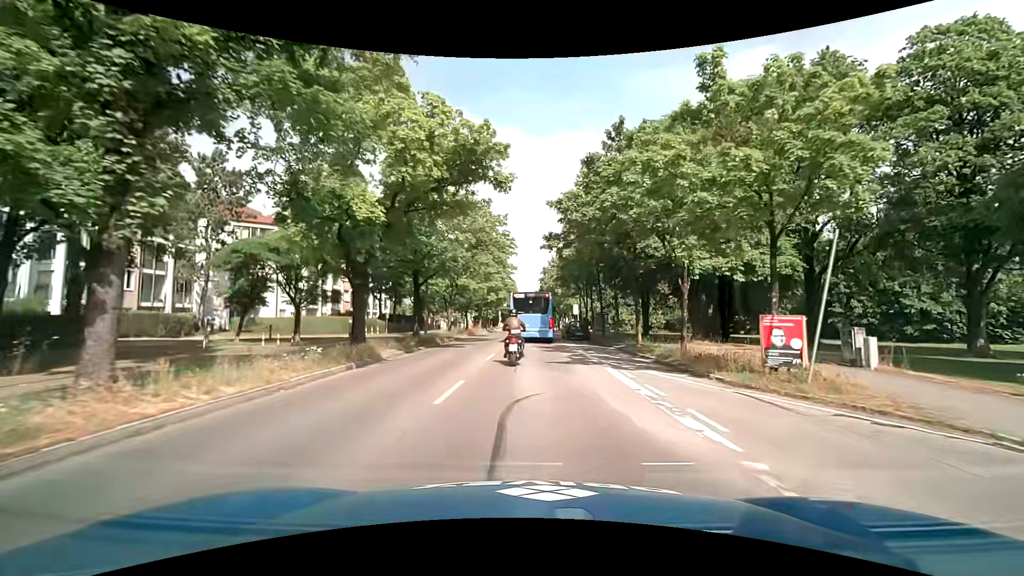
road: tertiary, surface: asphalt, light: Day
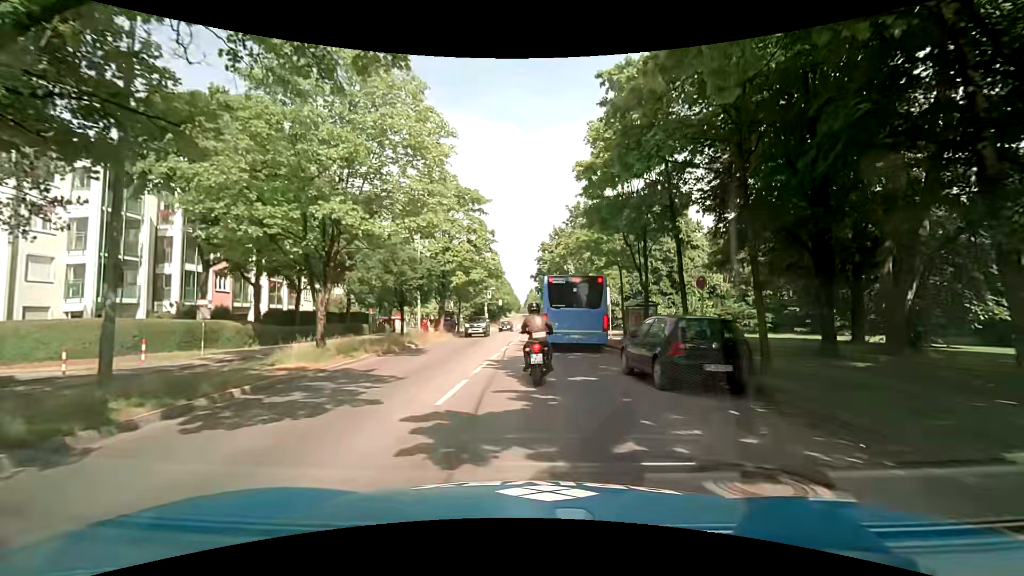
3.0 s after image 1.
(0.0, +26.4) m; +1°
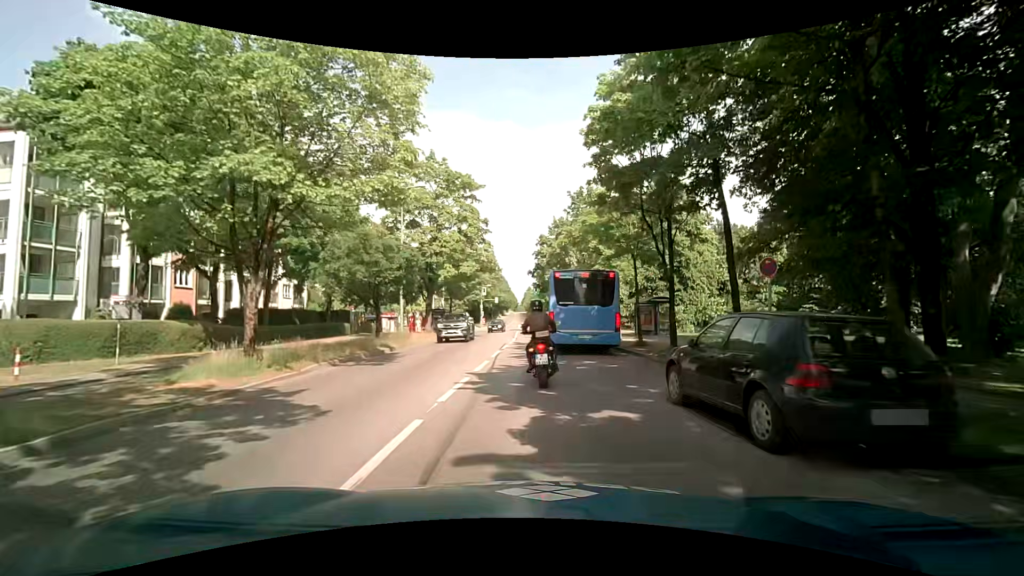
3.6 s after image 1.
(0.0, +4.3) m; -1°
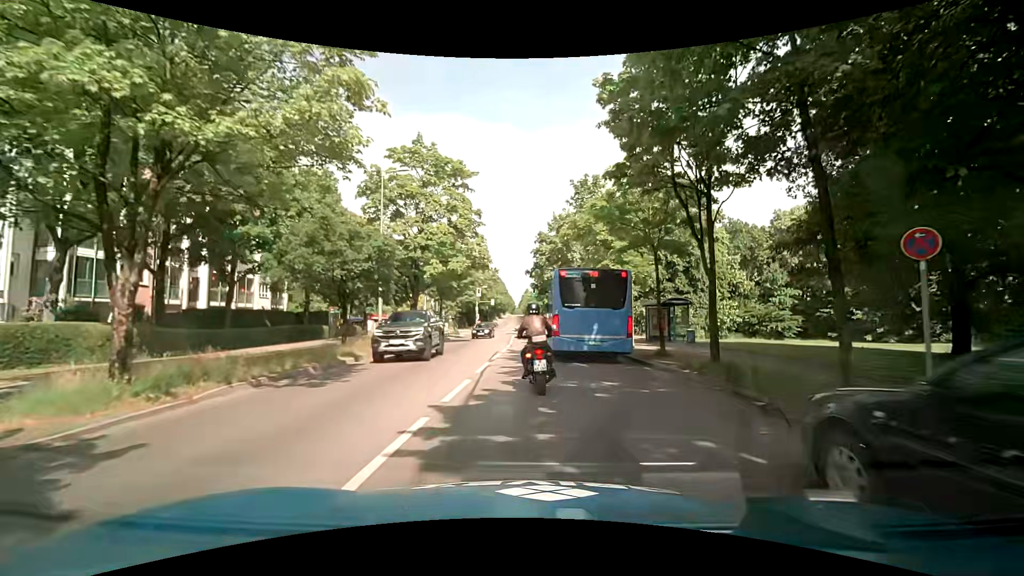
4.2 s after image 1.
(0.0, +4.2) m; +1°
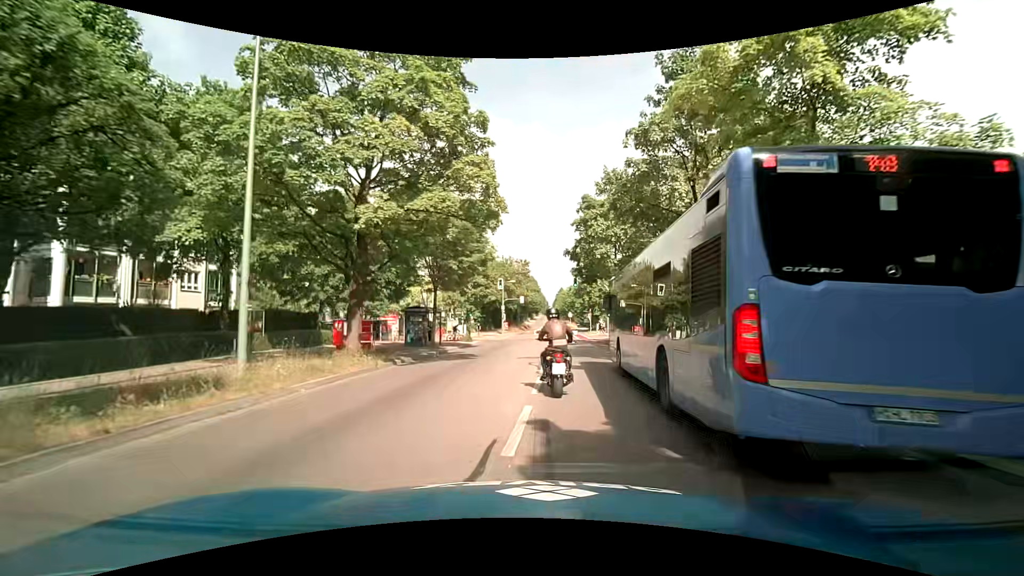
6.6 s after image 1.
(-0.3, +16.8) m; -4°
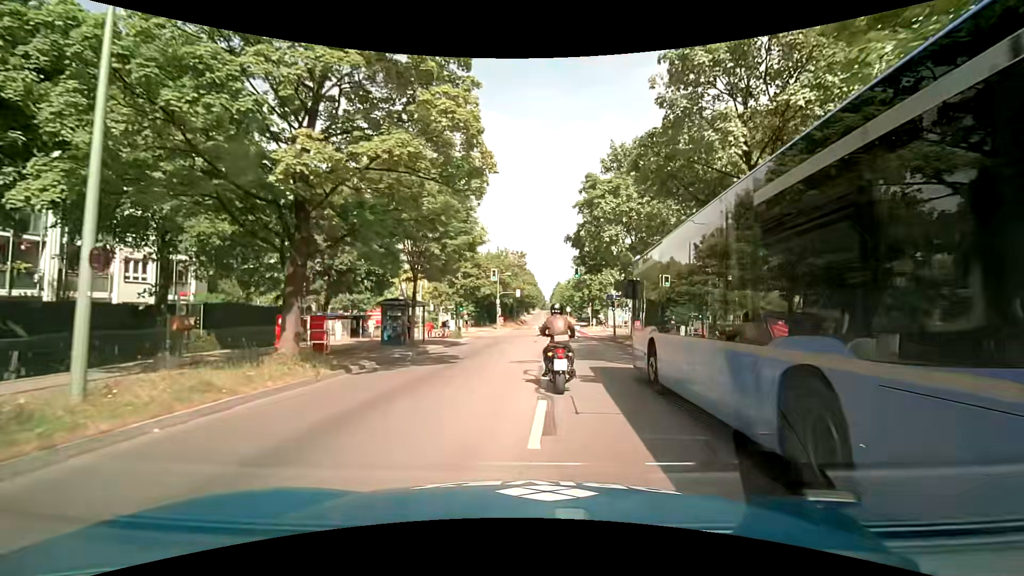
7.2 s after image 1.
(0.0, +4.5) m; 0°
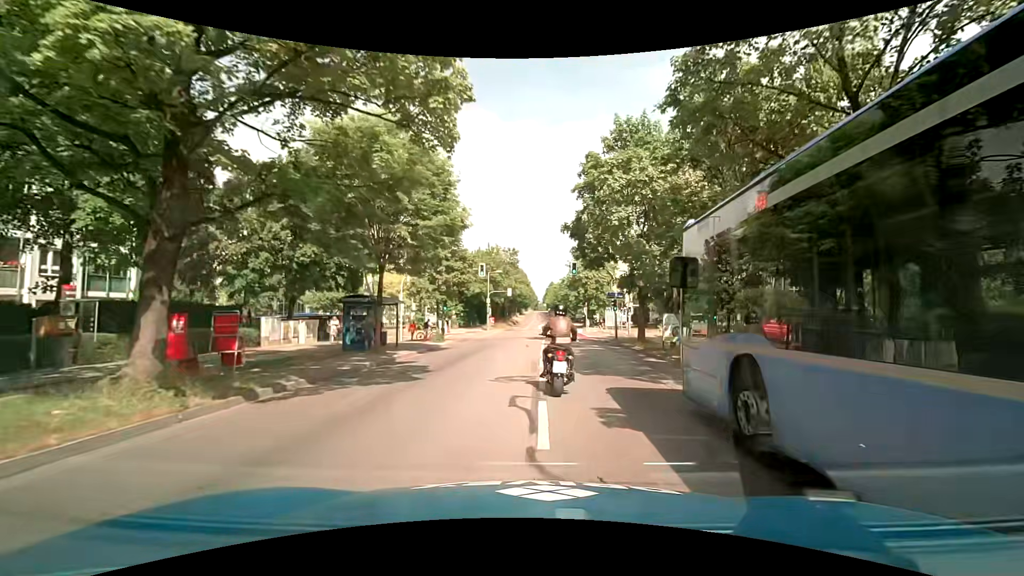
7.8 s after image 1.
(+0.1, +4.6) m; +3°
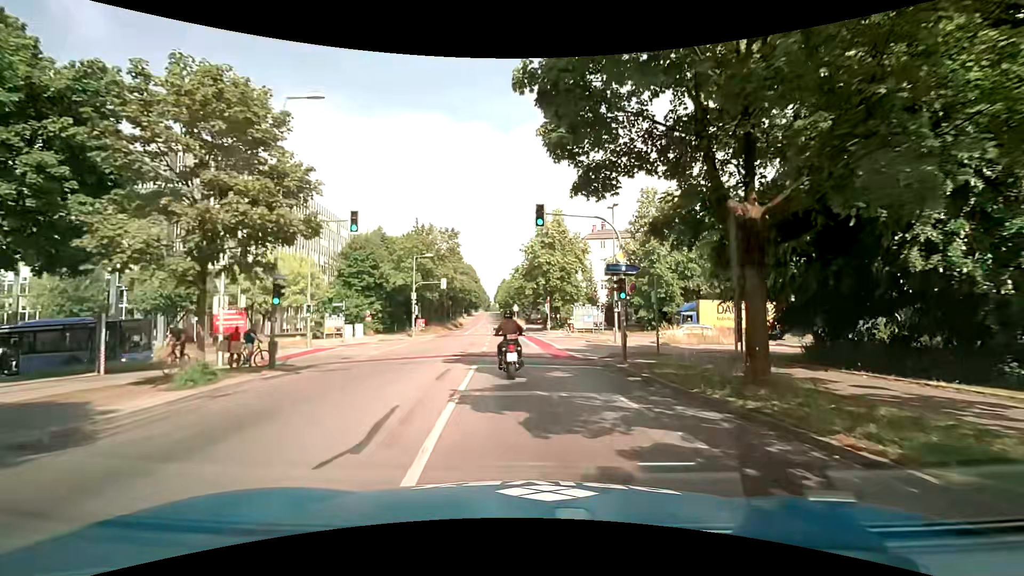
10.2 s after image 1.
(+0.3, +19.8) m; +3°
(0, +10) (0, +20) (0, +30) (-1, +40) (-2, +50) (-3, +60) (-3, +70) (-4, +80) (-5, +90) (-6, +100) m
